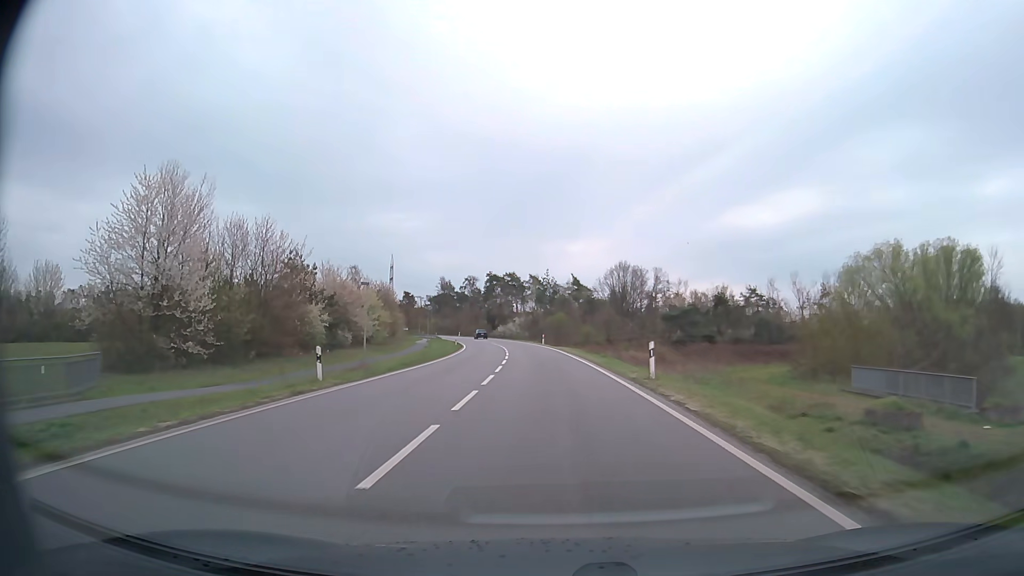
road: primary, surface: asphalt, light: Day
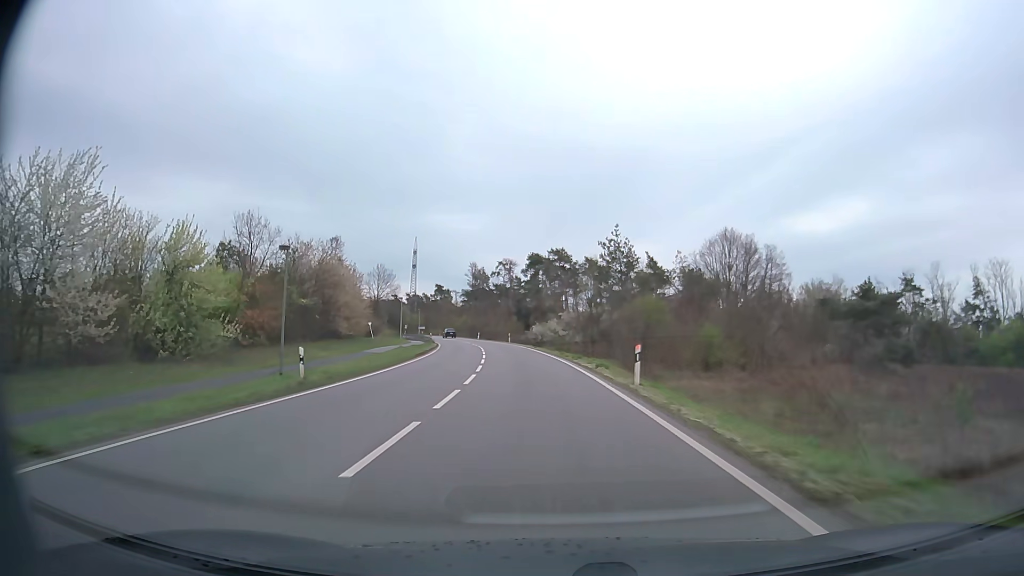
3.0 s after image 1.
(-1.8, +54.2) m; -5°
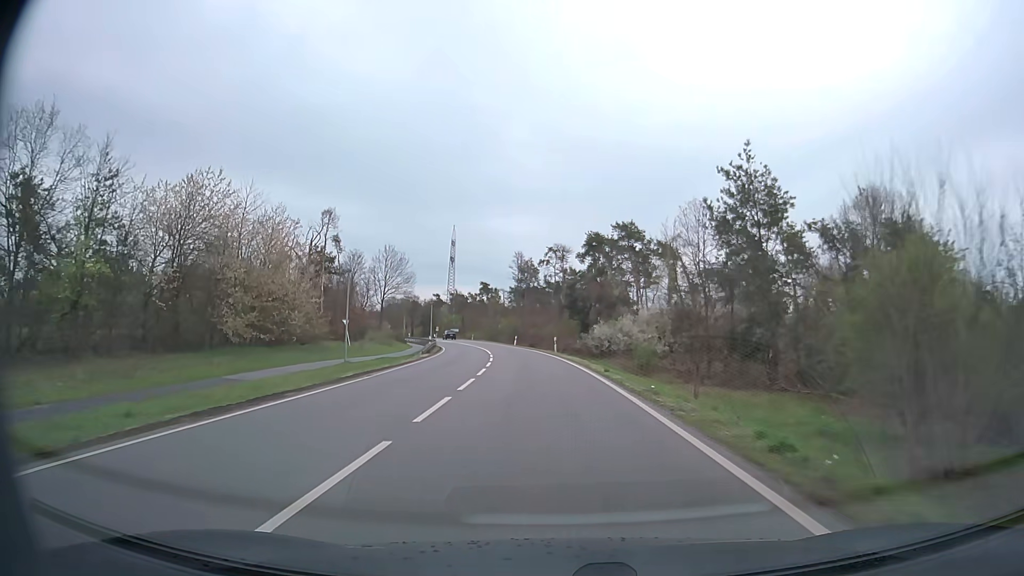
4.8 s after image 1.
(-1.3, +32.4) m; -5°
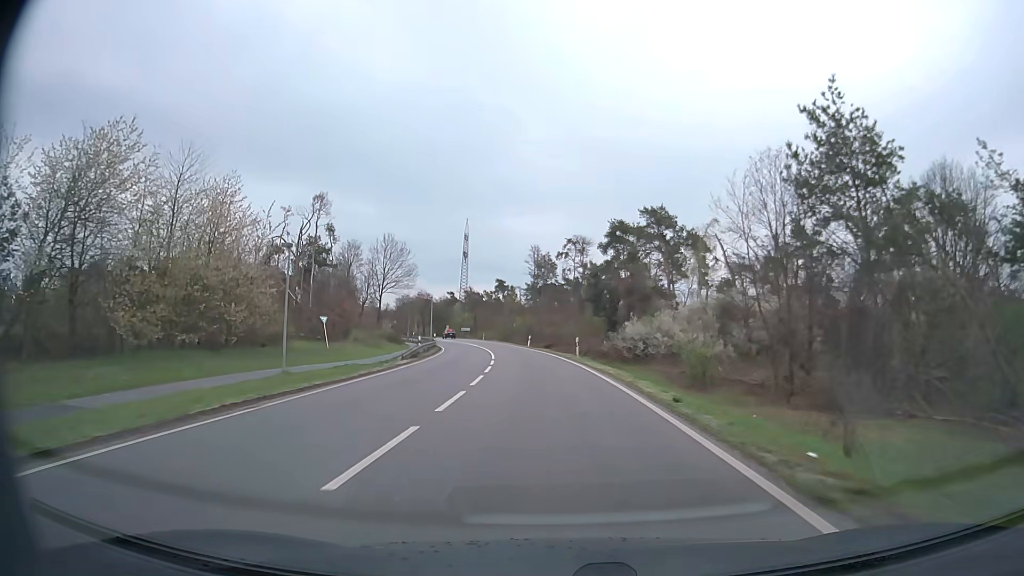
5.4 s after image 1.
(-0.1, +10.8) m; -1°
(0, +10) (0, +20) (-1, +30) (-2, +40) (-3, +50) (-4, +60) (-6, +70) (-8, +79) (-10, +89) (-12, +99) m
